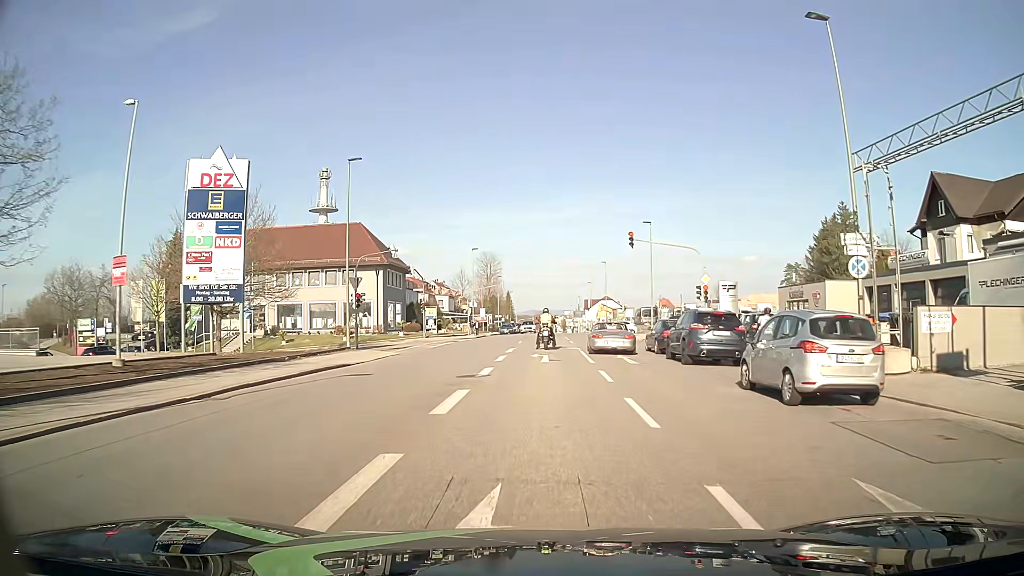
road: tertiary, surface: asphalt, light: Day
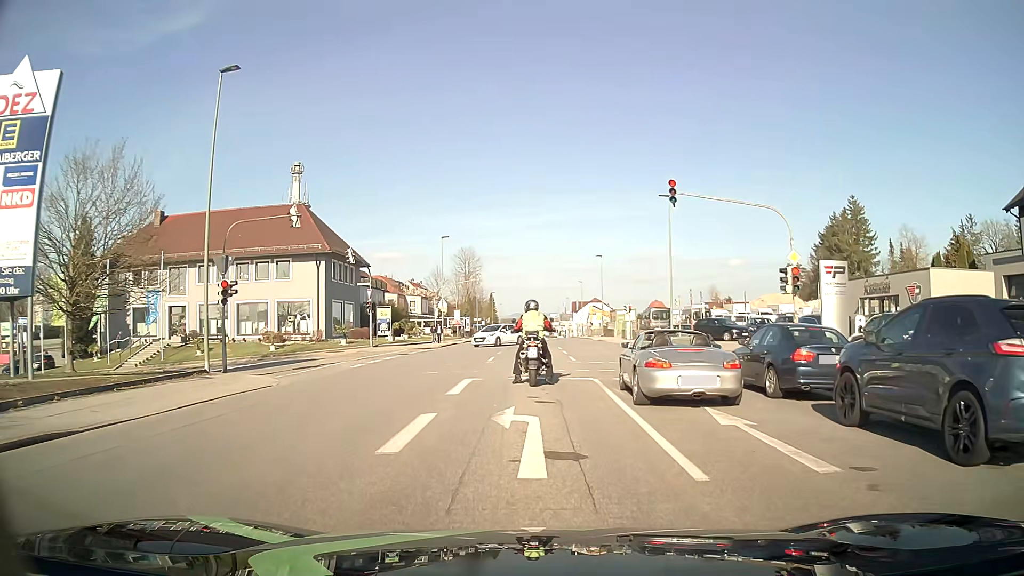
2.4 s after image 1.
(+0.2, +14.4) m; +1°
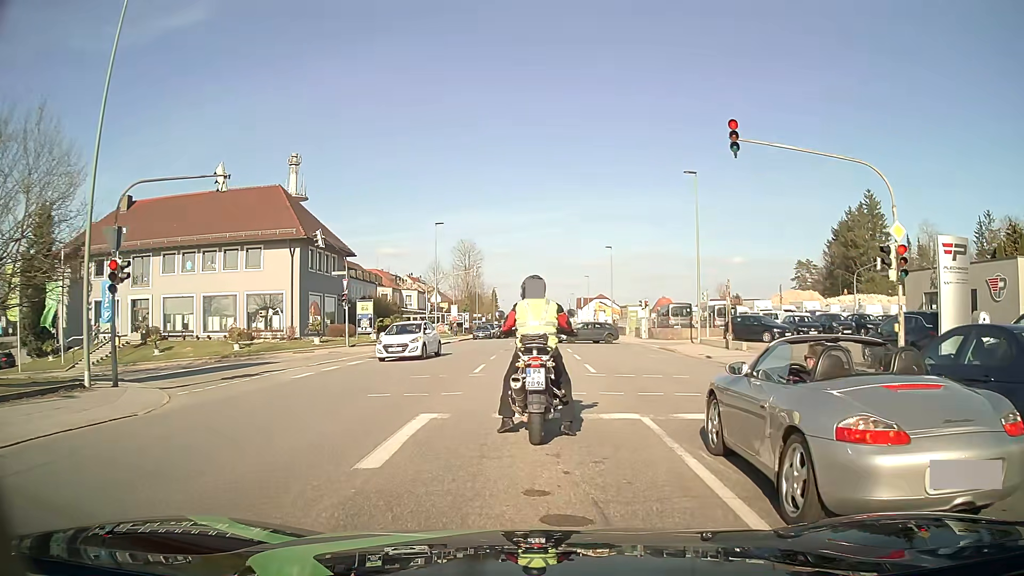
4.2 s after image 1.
(0.0, +6.5) m; 0°
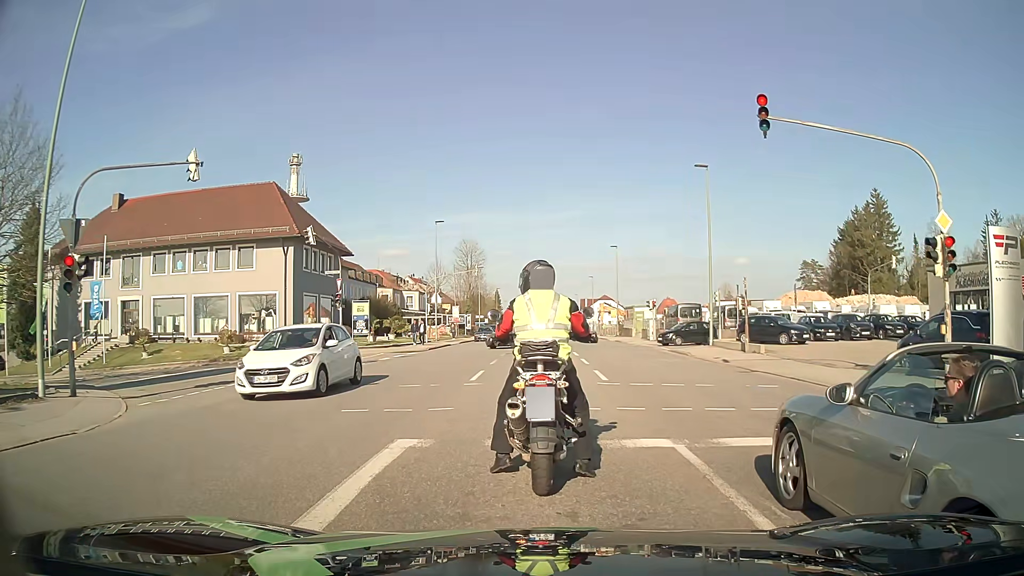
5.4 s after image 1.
(0.0, +1.8) m; +1°
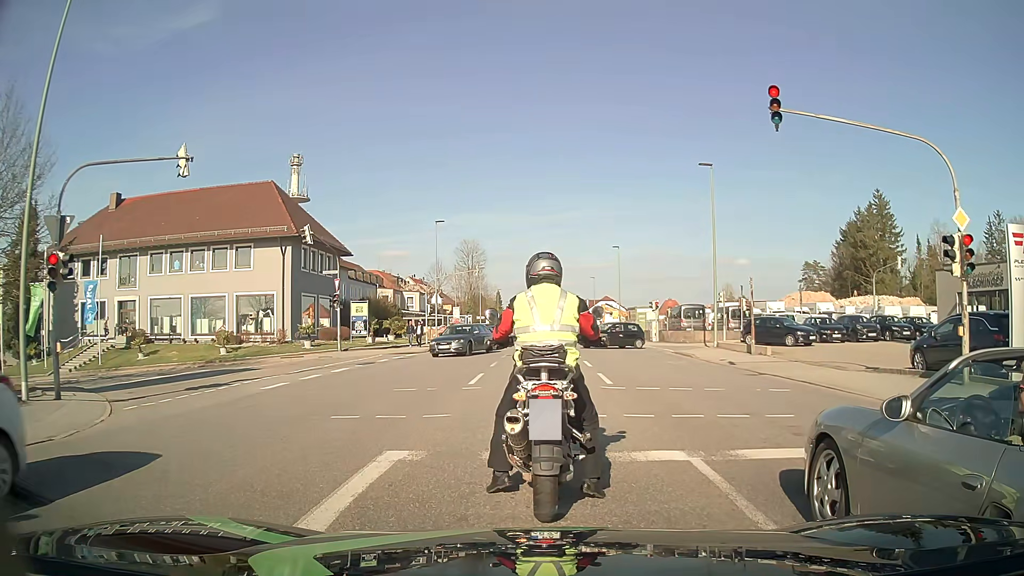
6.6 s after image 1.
(0.0, +0.6) m; 0°
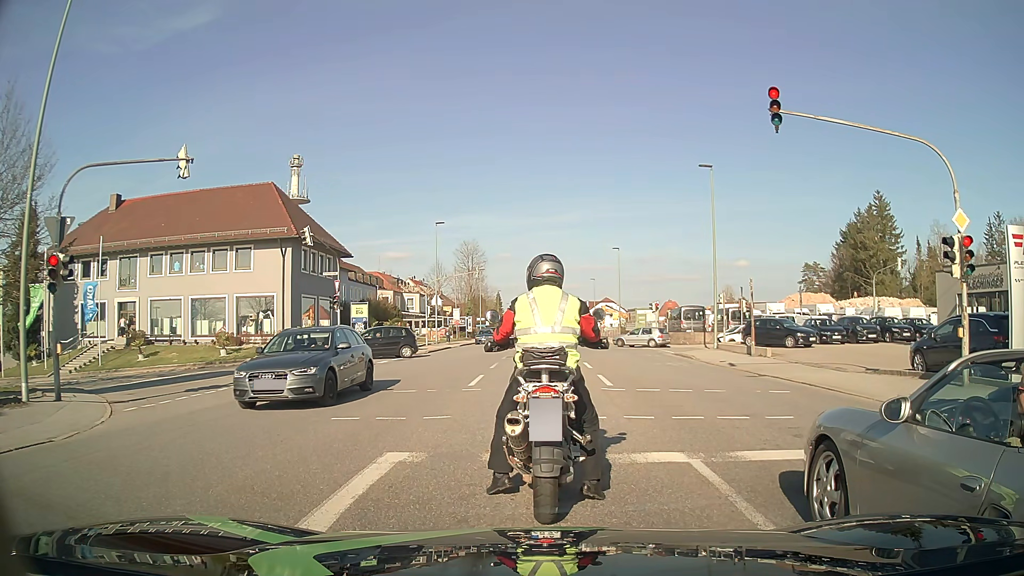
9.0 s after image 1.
(0.0, +0.1) m; 0°
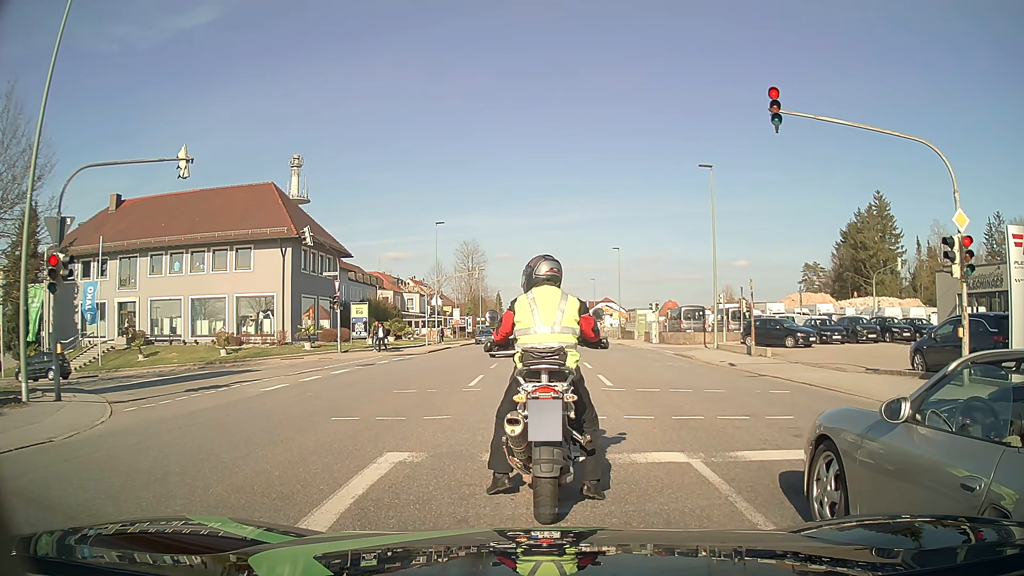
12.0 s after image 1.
(0.0, 0.0) m; 0°
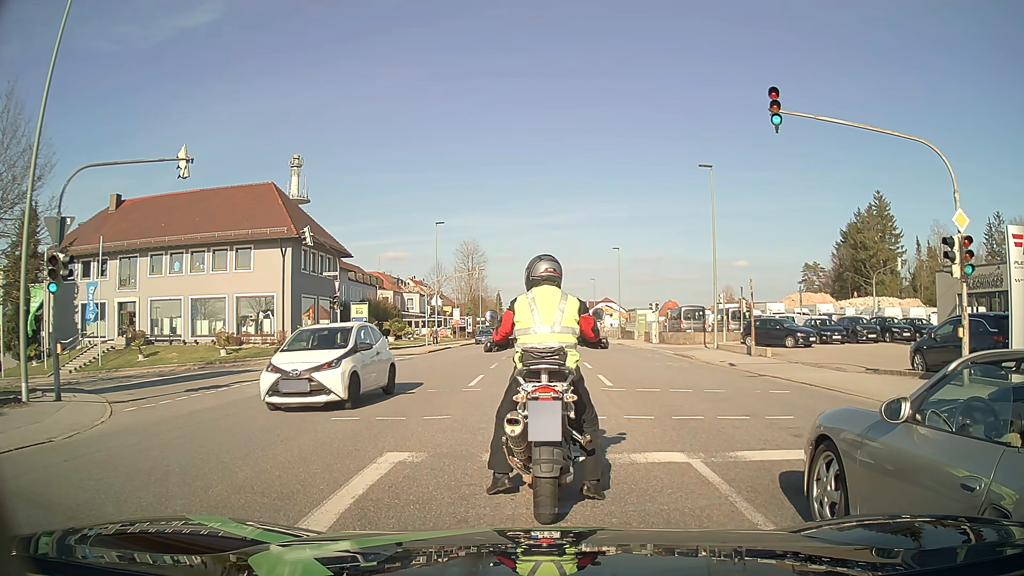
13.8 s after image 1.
(0.0, 0.0) m; 0°
